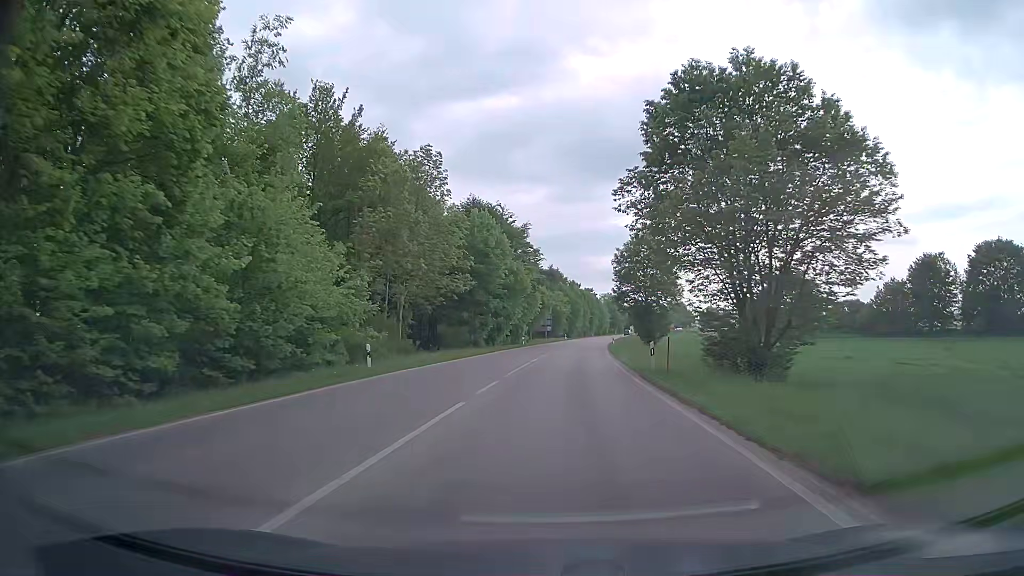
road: secondary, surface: asphalt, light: Day
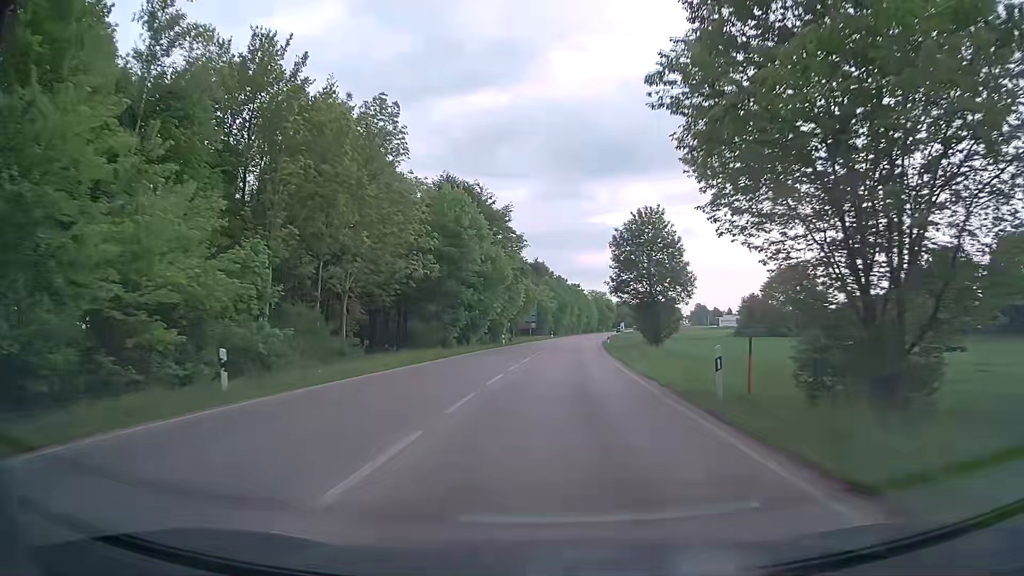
(+0.1, +10.2) m; +1°
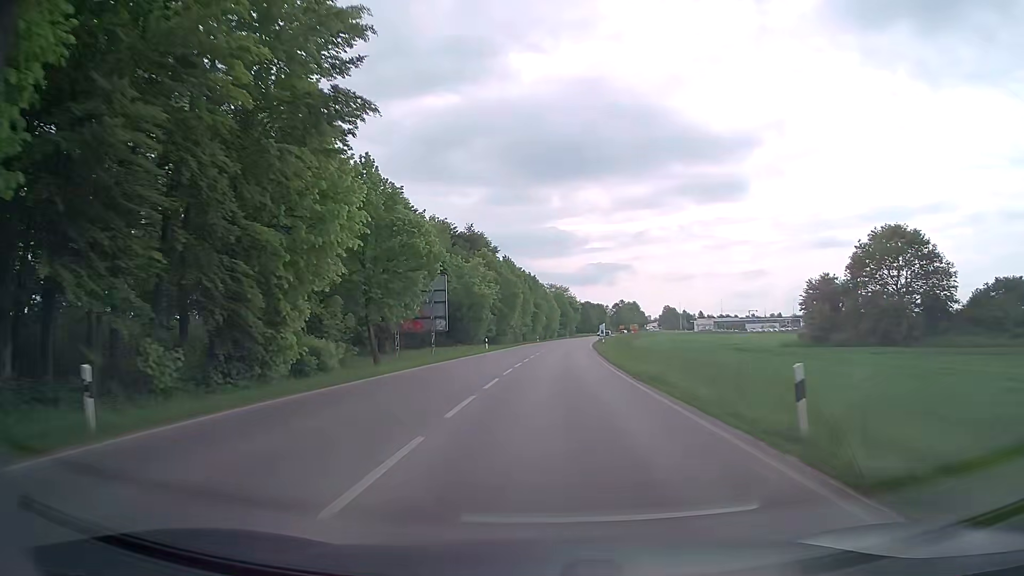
(+2.2, +54.4) m; +4°
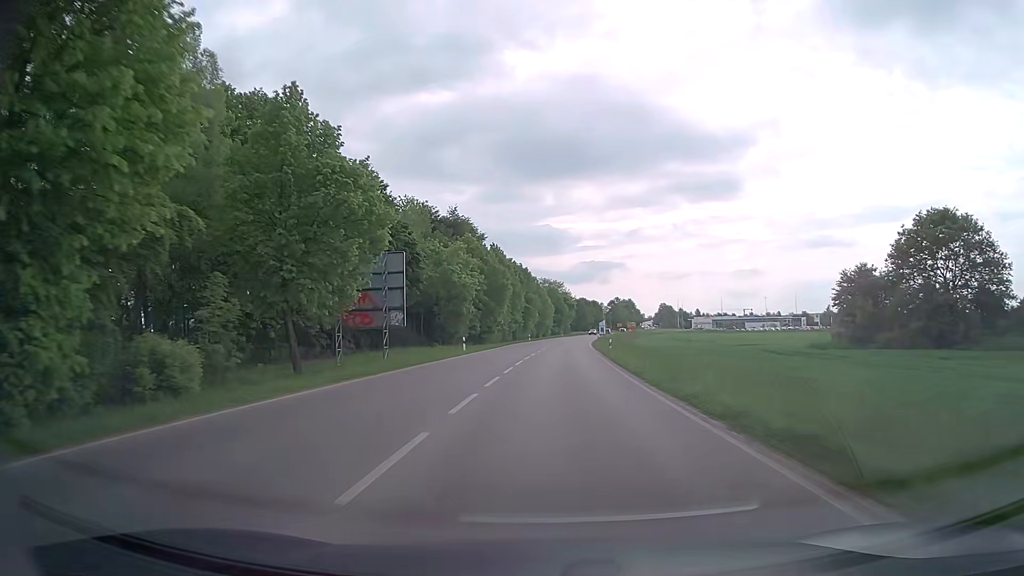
(0.0, +11.6) m; +1°
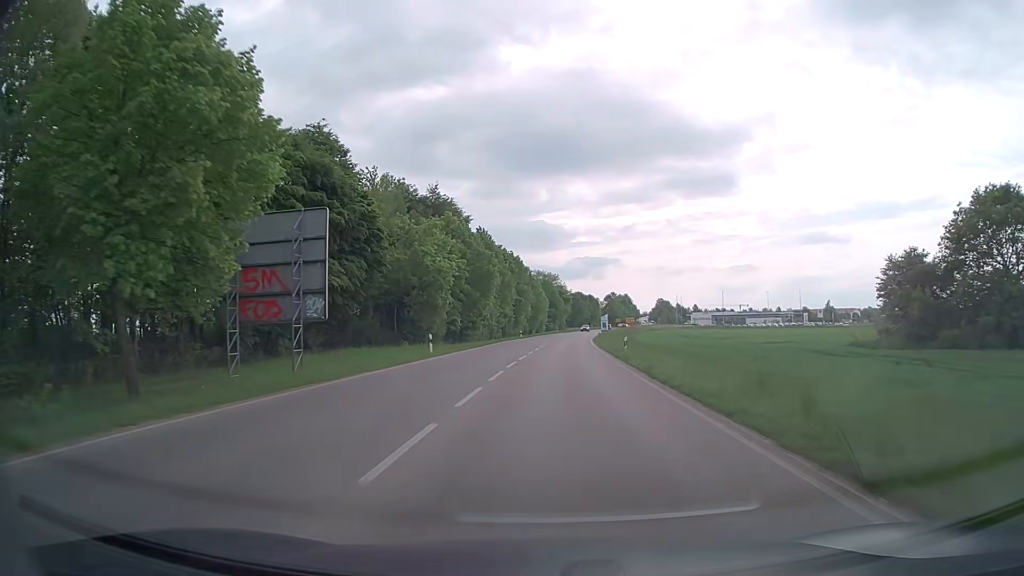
(0.0, +11.3) m; 0°
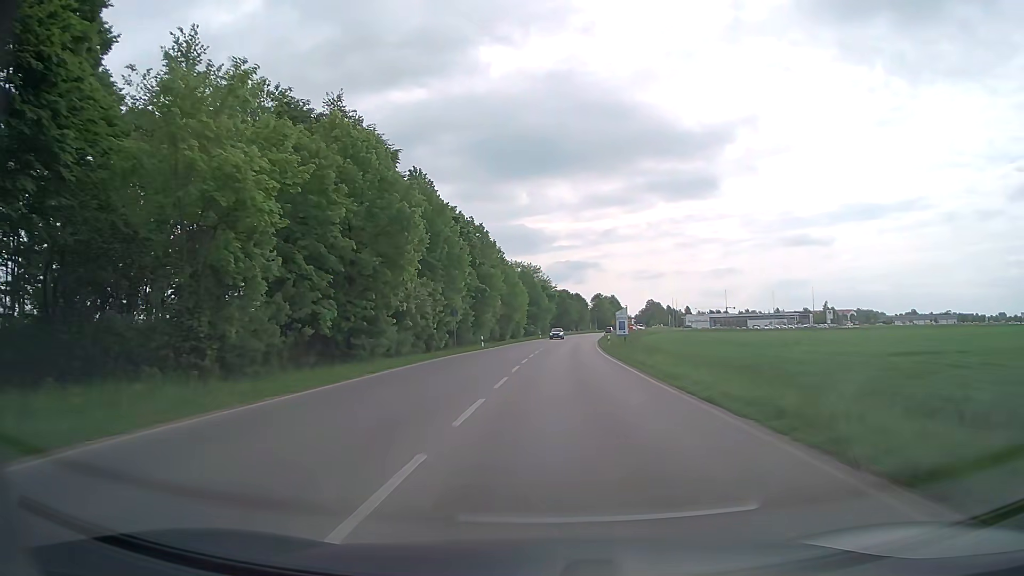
(+0.4, +32.1) m; +2°
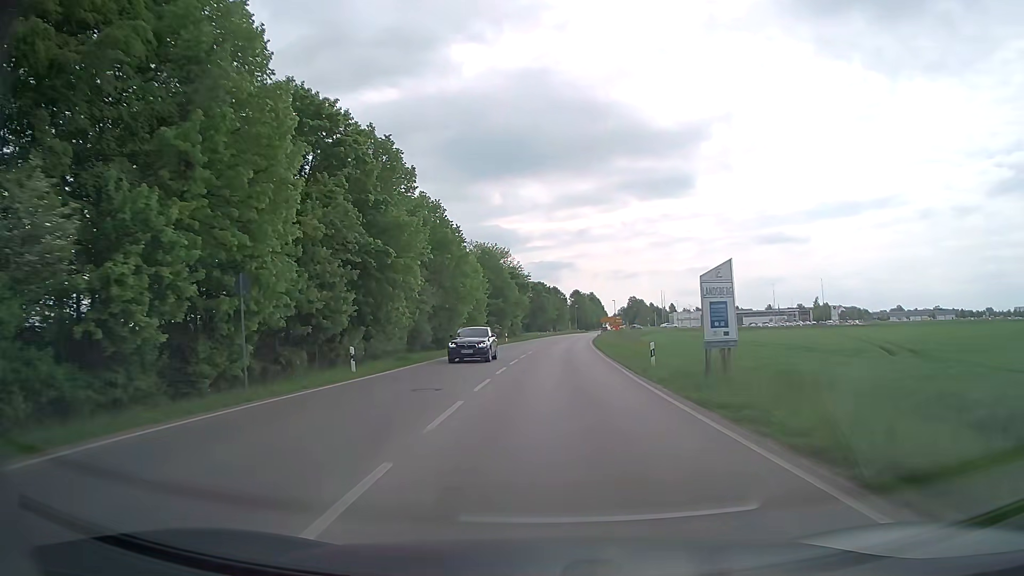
(+0.7, +30.3) m; +2°
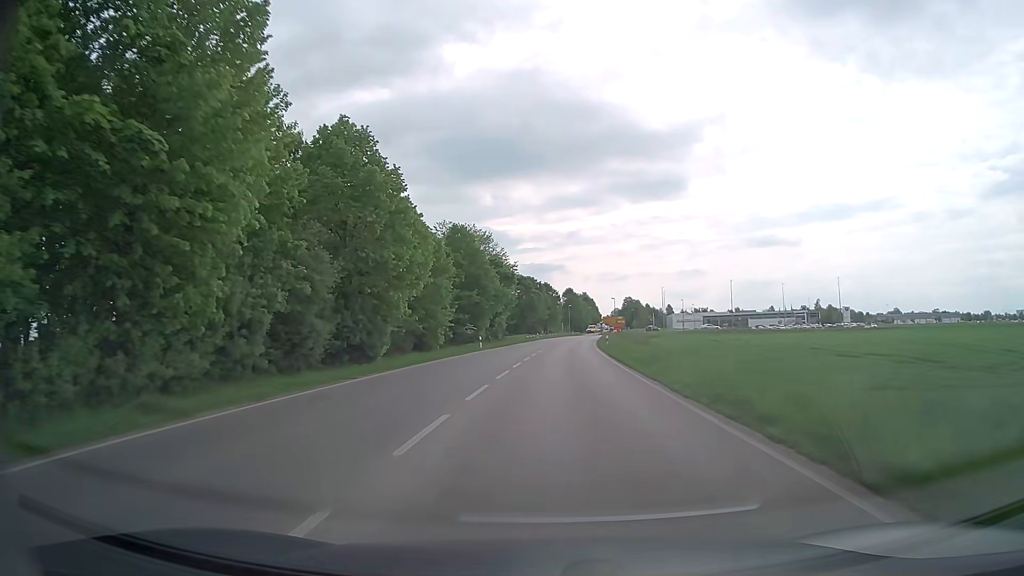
(+0.1, +19.7) m; +1°
(0, +10) (0, +20) (0, +30) (+1, +40) (+1, +50) (+2, +60) (+3, +70) (+3, +80) (+4, +90) (+5, +100) m
